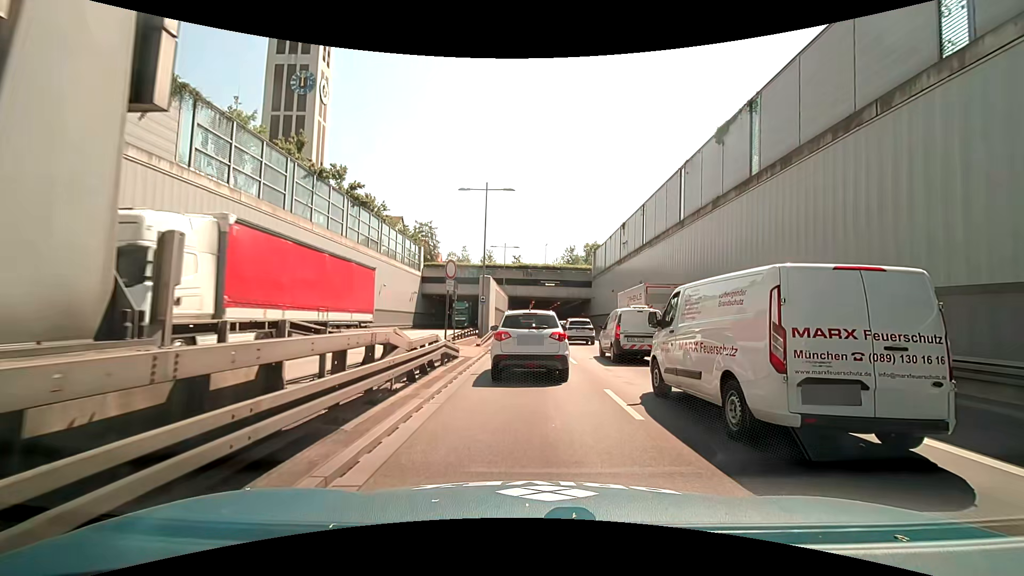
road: trunk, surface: asphalt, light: Day
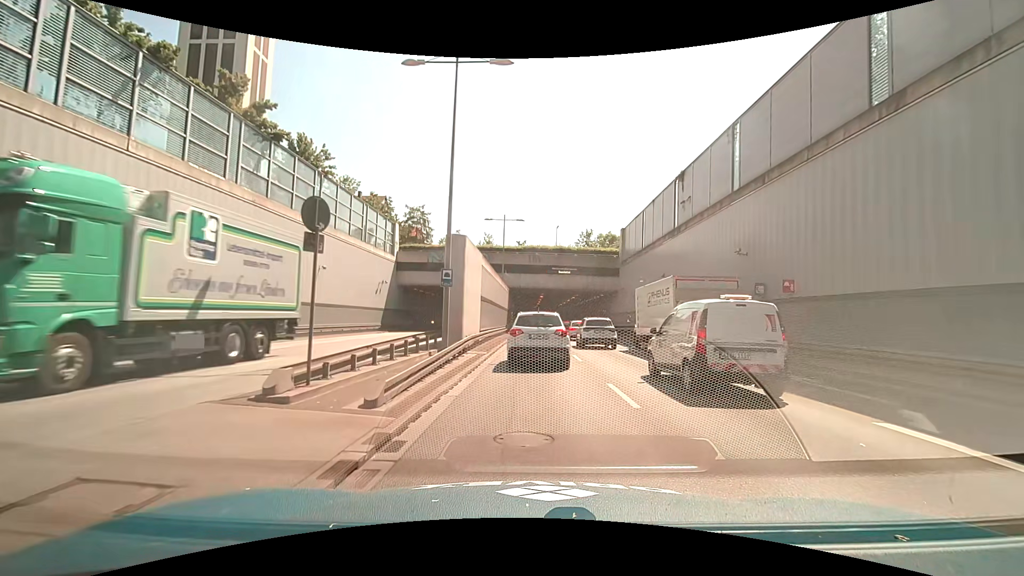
(-0.1, +17.3) m; -1°
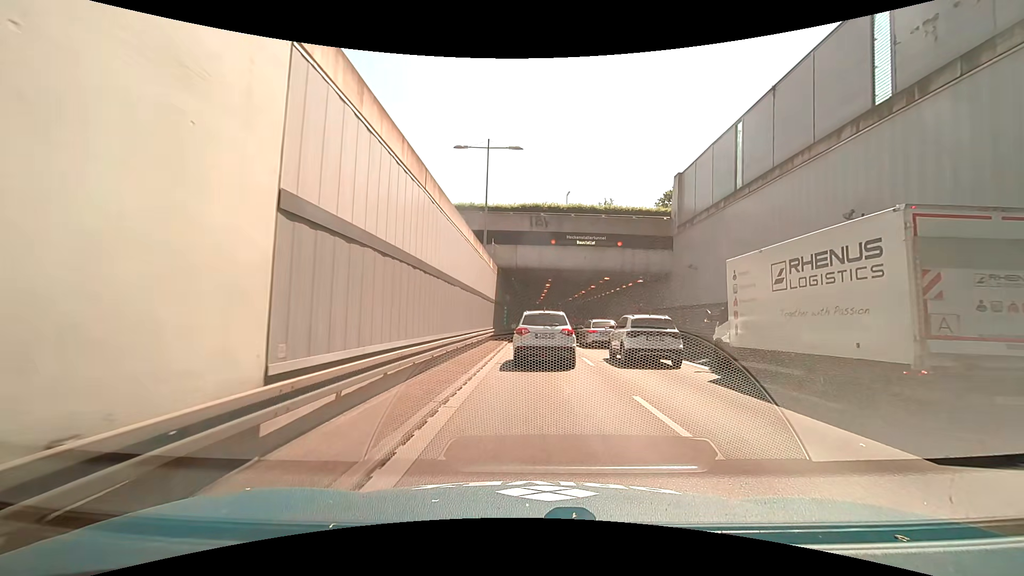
(+0.2, +20.0) m; 0°
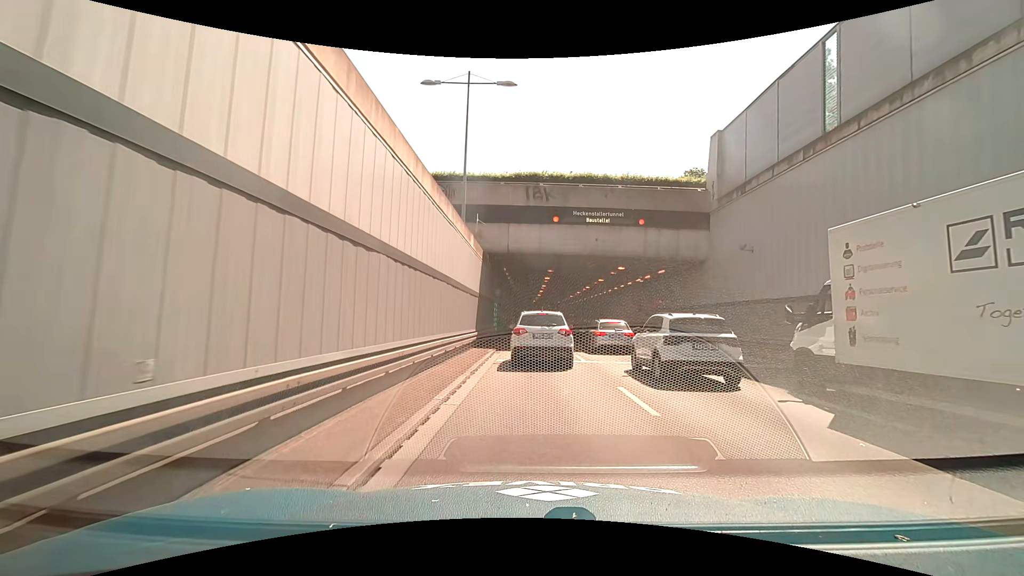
(+0.1, +7.8) m; 0°
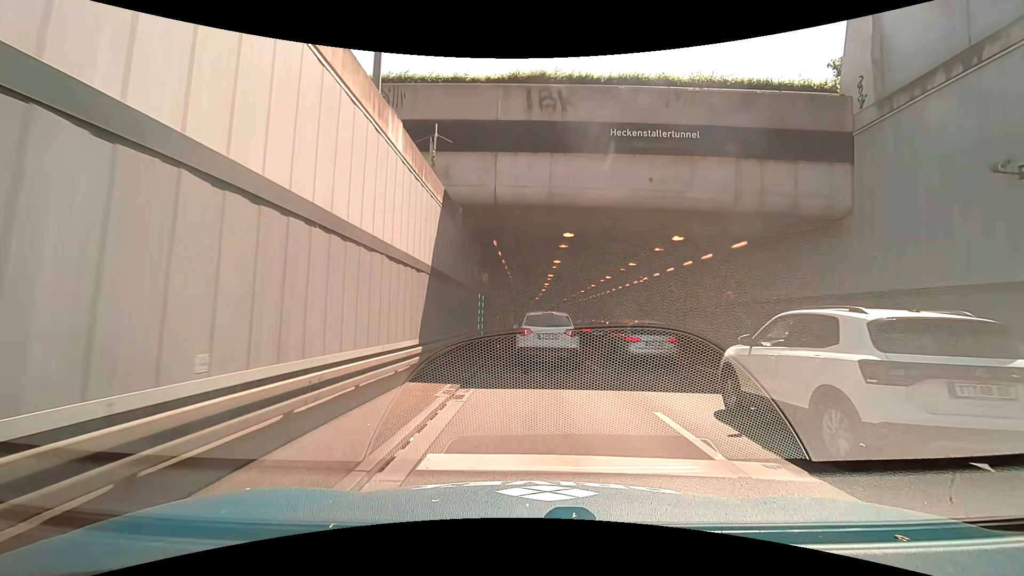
(+0.2, +11.7) m; +1°
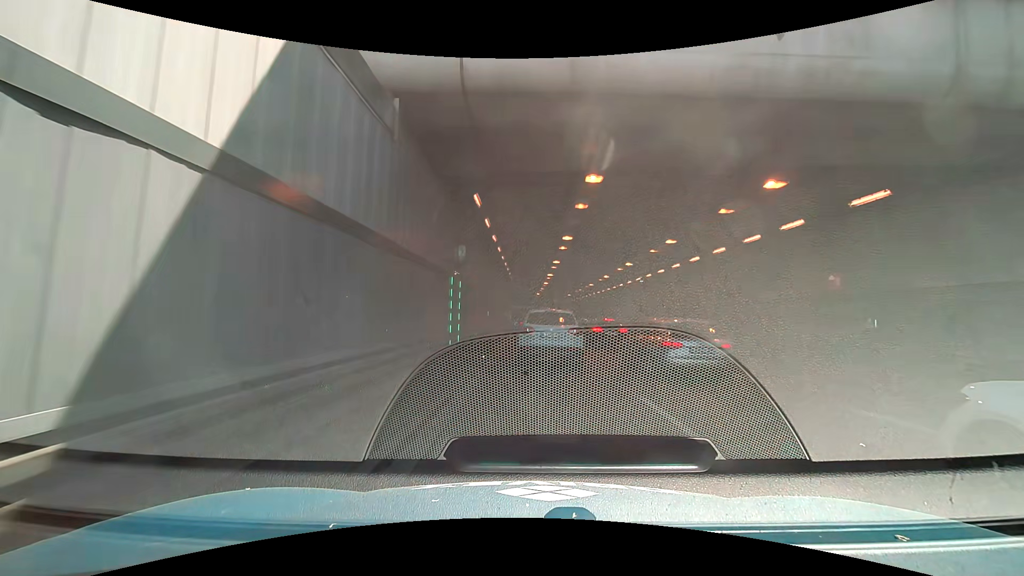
(0.0, +7.9) m; +1°
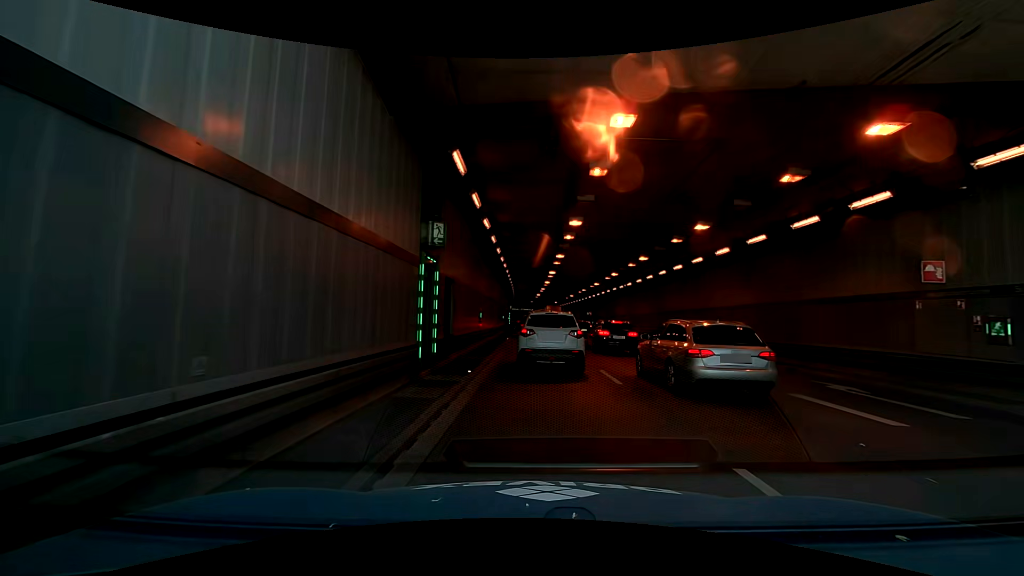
(-0.1, +3.8) m; -1°
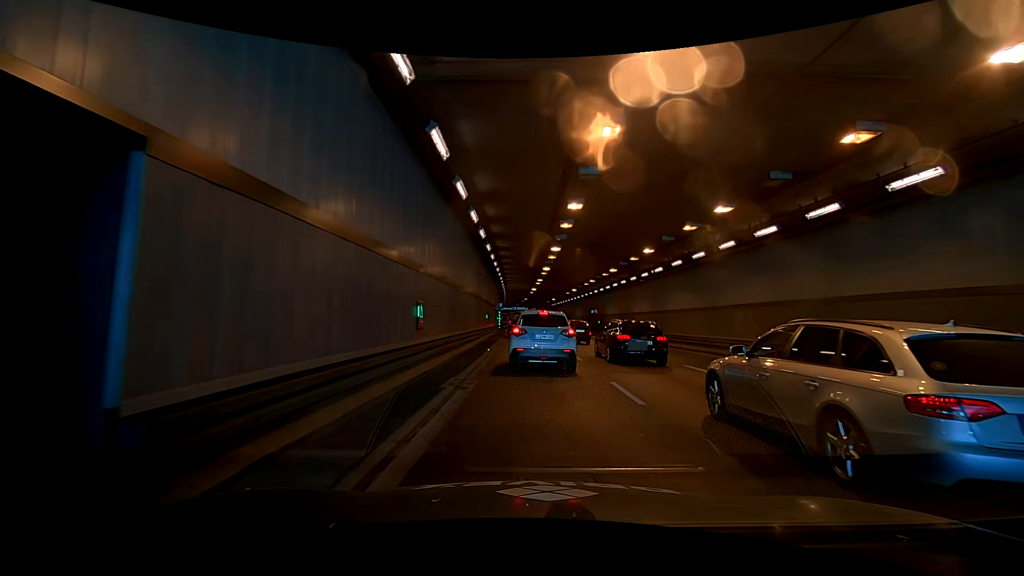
(+0.1, +11.8) m; -3°
